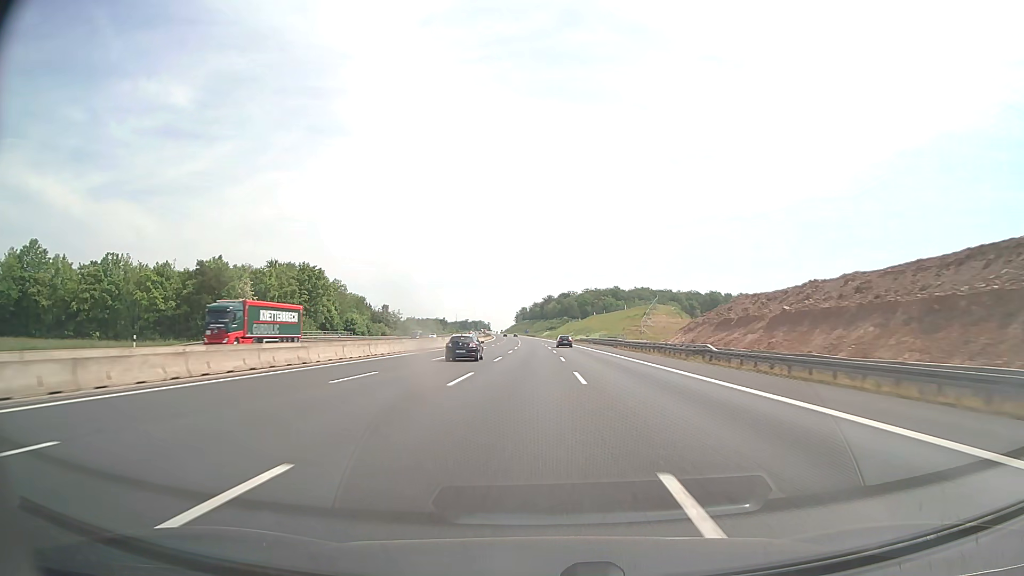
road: motorway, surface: asphalt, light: Day
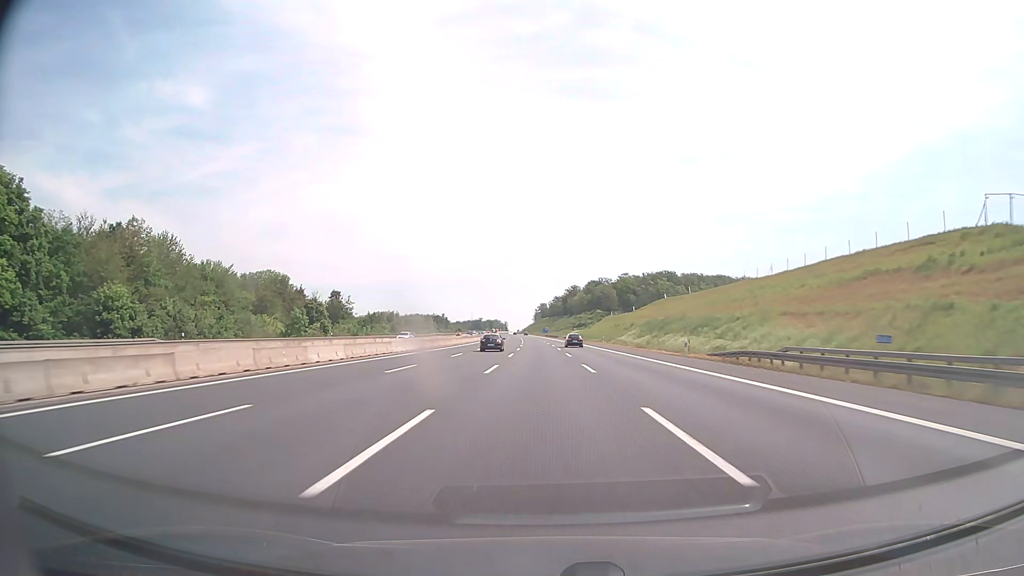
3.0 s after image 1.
(-1.7, +102.9) m; -2°
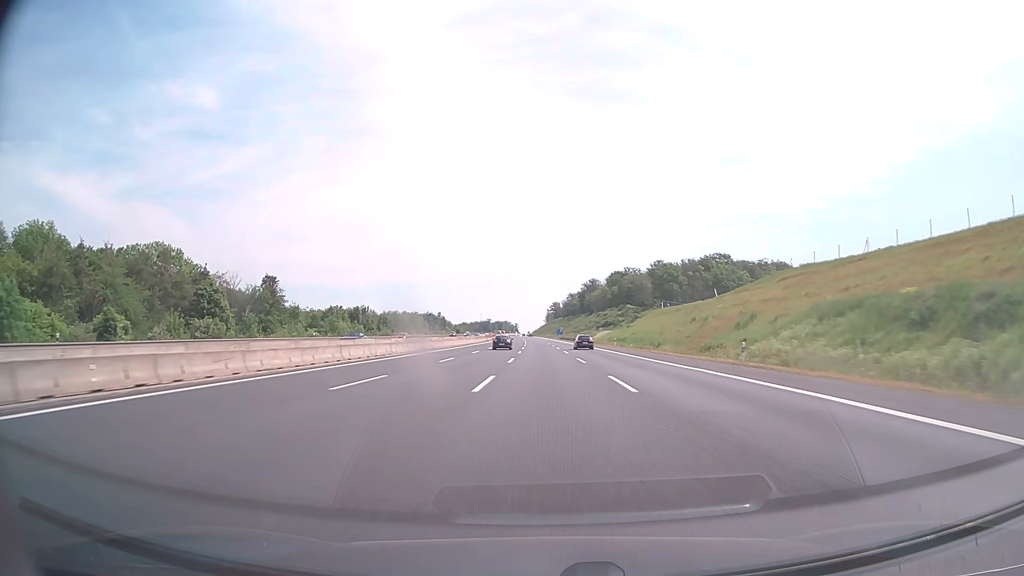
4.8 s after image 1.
(-0.7, +61.8) m; -1°
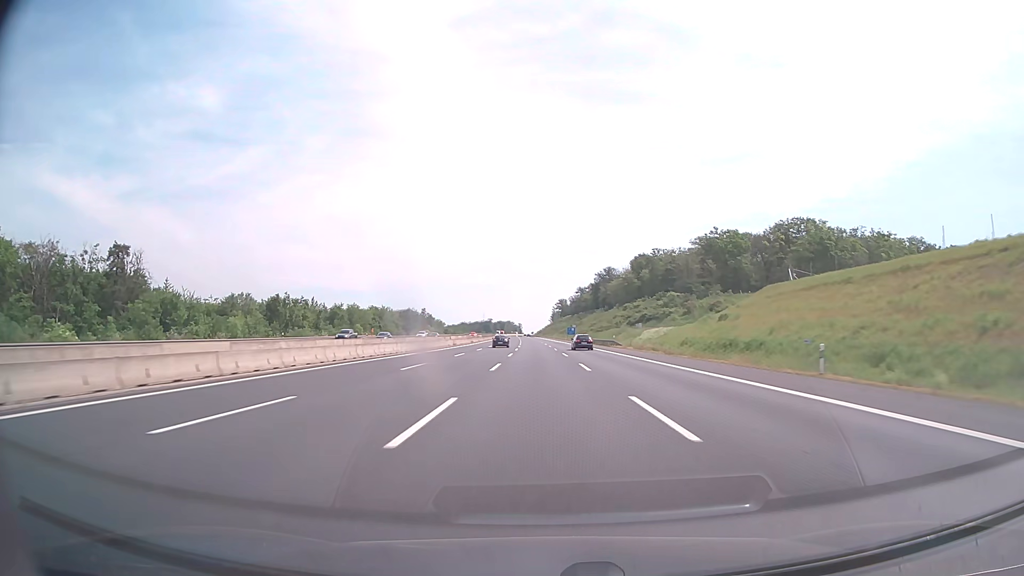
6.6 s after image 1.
(-0.2, +61.8) m; 0°
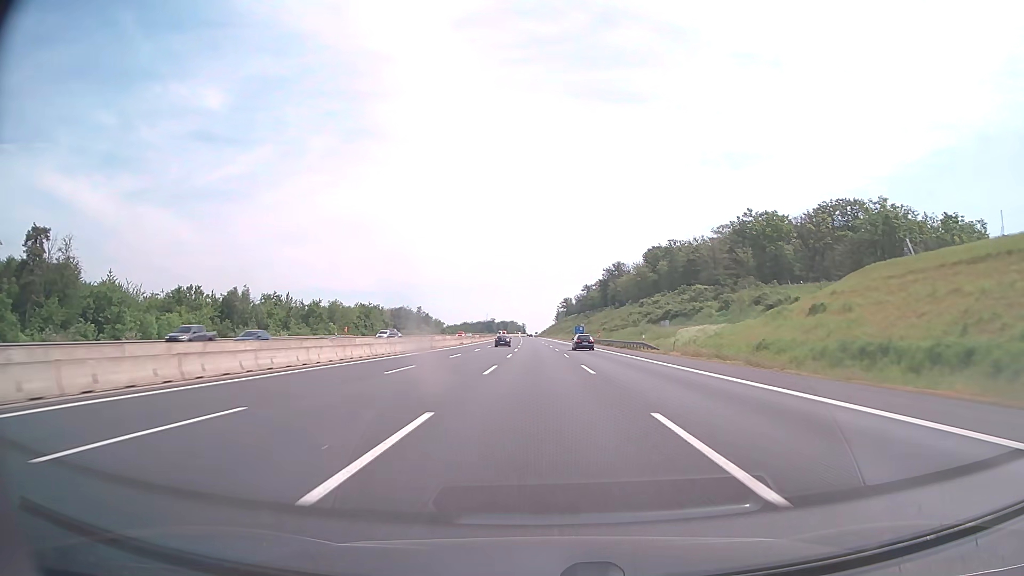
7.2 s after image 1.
(-0.1, +20.6) m; 0°
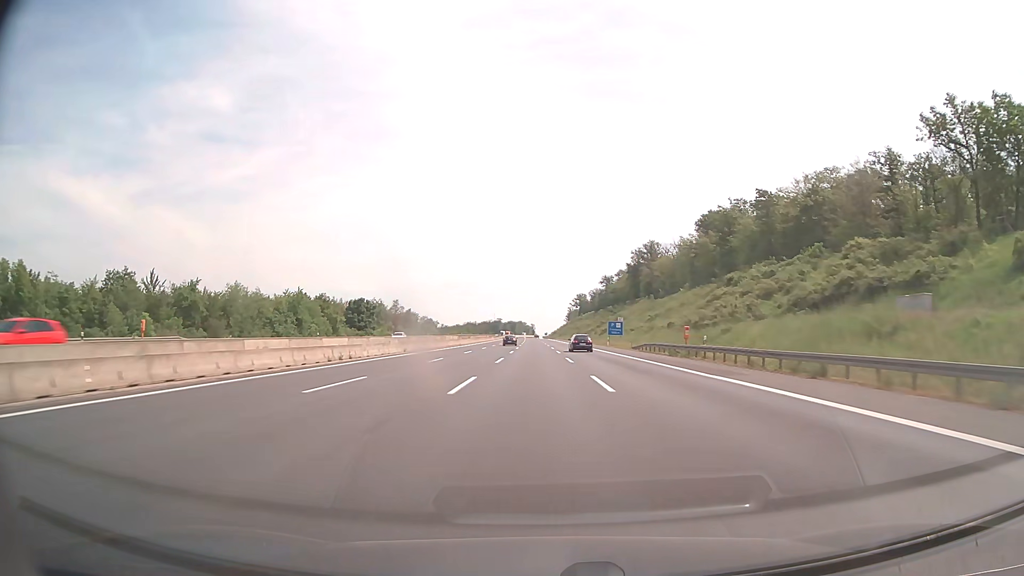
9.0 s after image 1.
(-0.4, +61.8) m; -1°
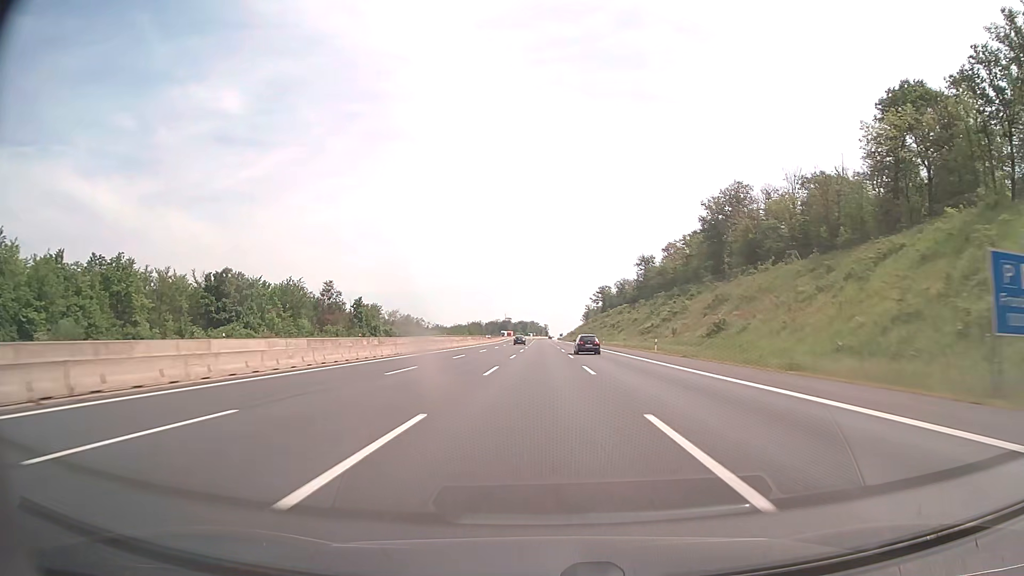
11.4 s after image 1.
(-0.8, +82.5) m; -1°
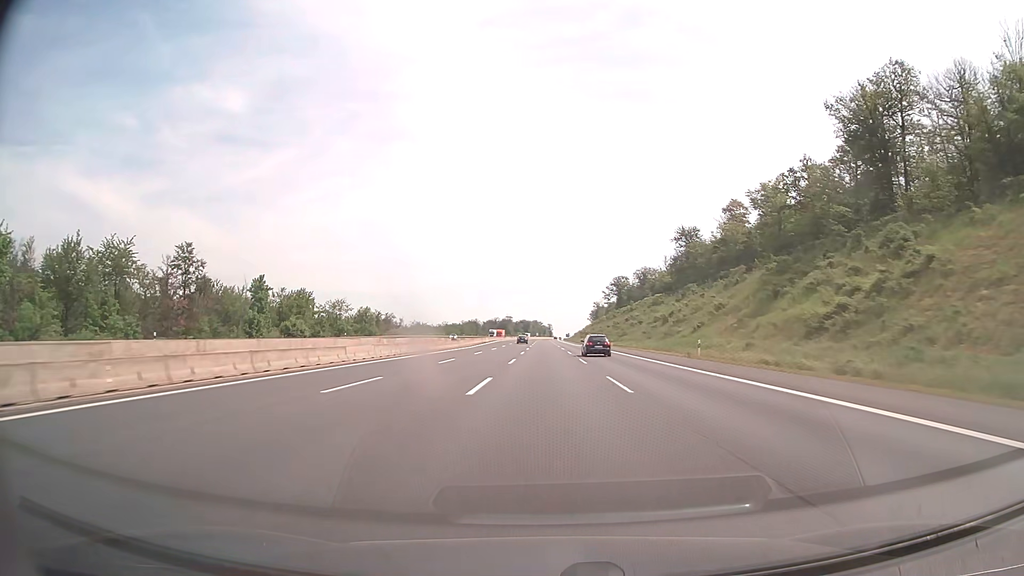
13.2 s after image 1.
(-0.2, +61.8) m; 0°
(0, +10) (0, +20) (0, +30) (0, +40) (0, +50) (0, +60) (0, +70) (0, +80) (0, +90) (0, +100) m
